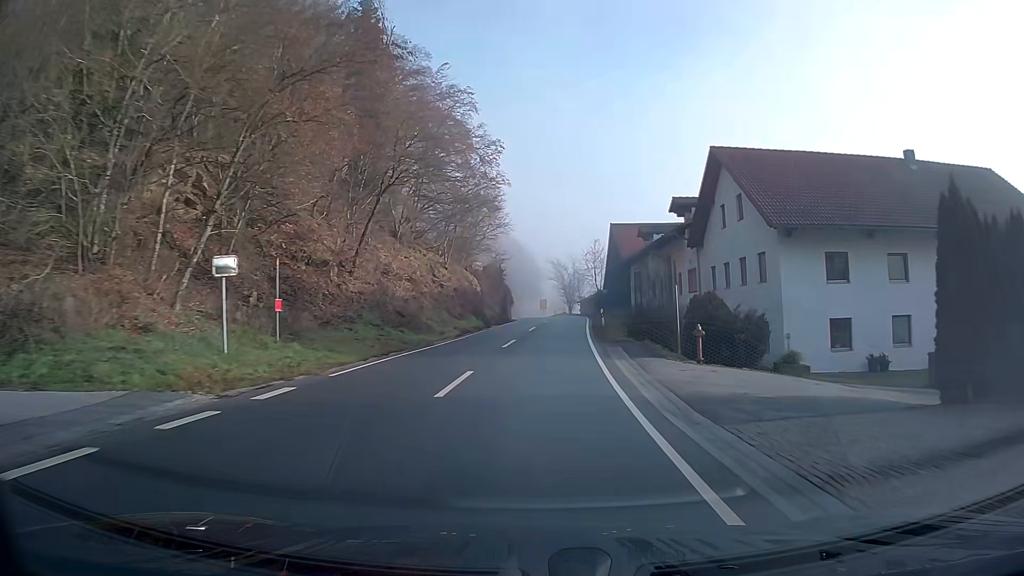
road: secondary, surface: asphalt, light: Day
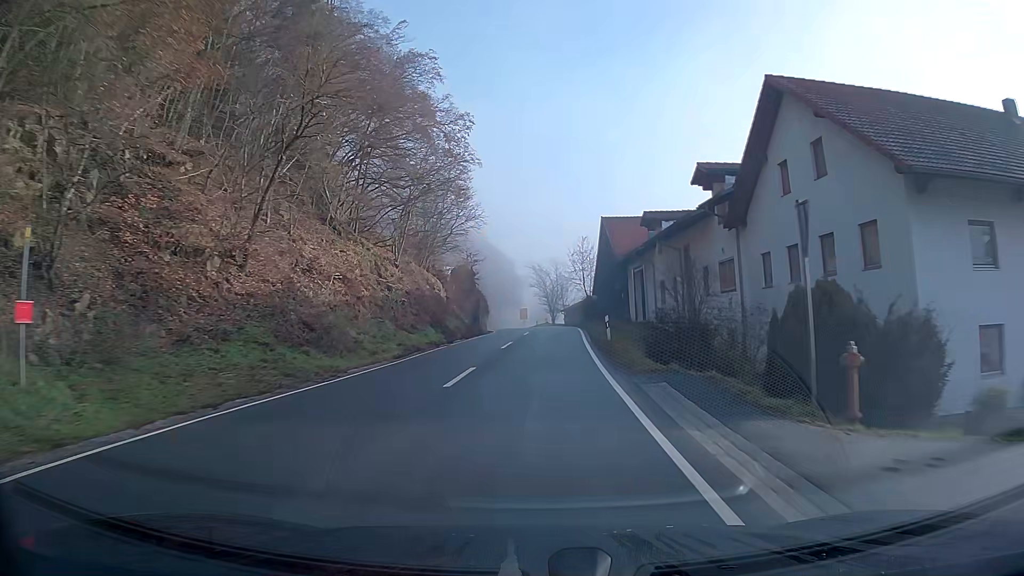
(+0.1, +10.8) m; +1°
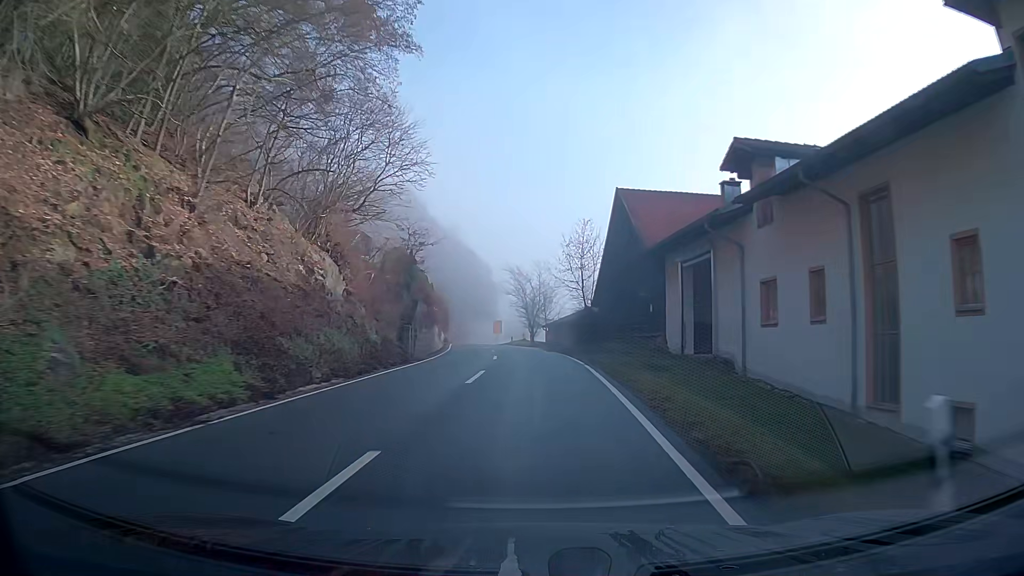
(+0.3, +21.2) m; +1°
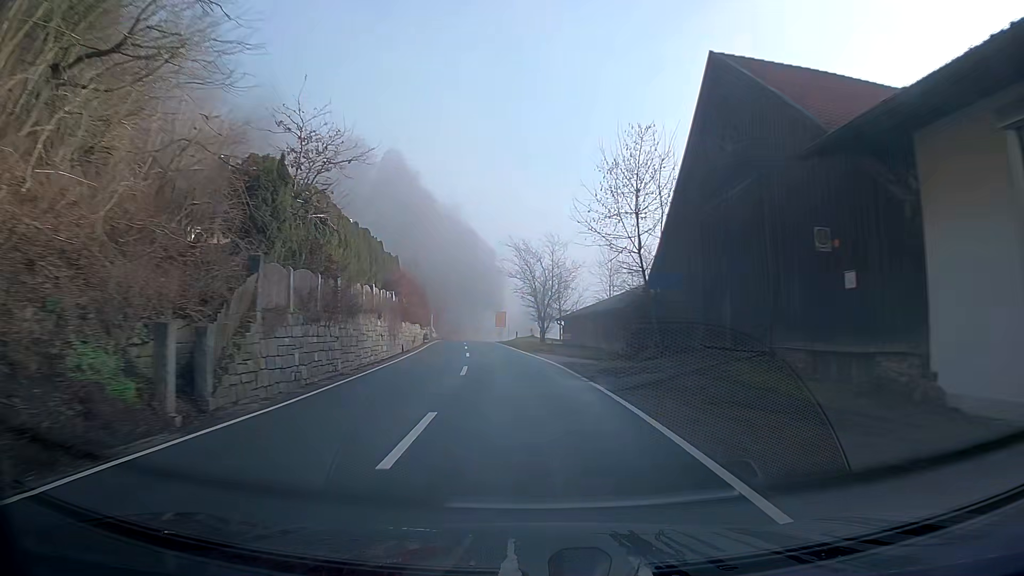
(-0.2, +20.7) m; -2°
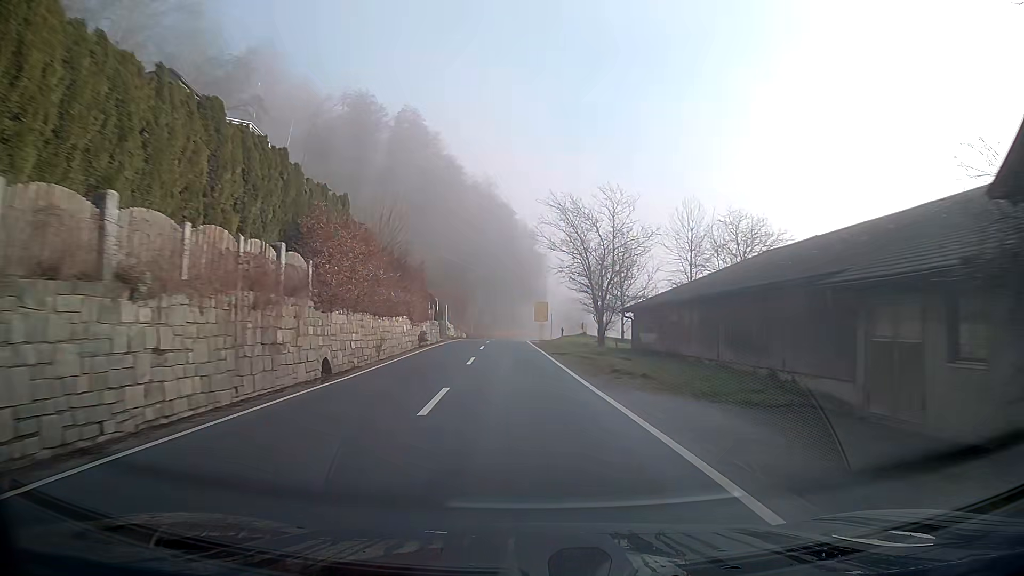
(-0.6, +20.6) m; -3°
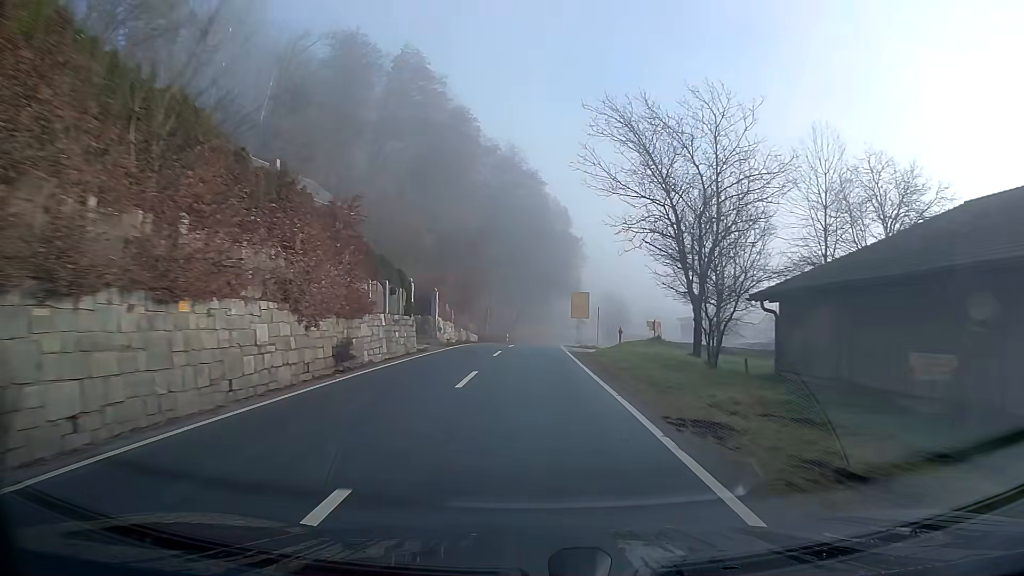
(-0.4, +20.8) m; -2°
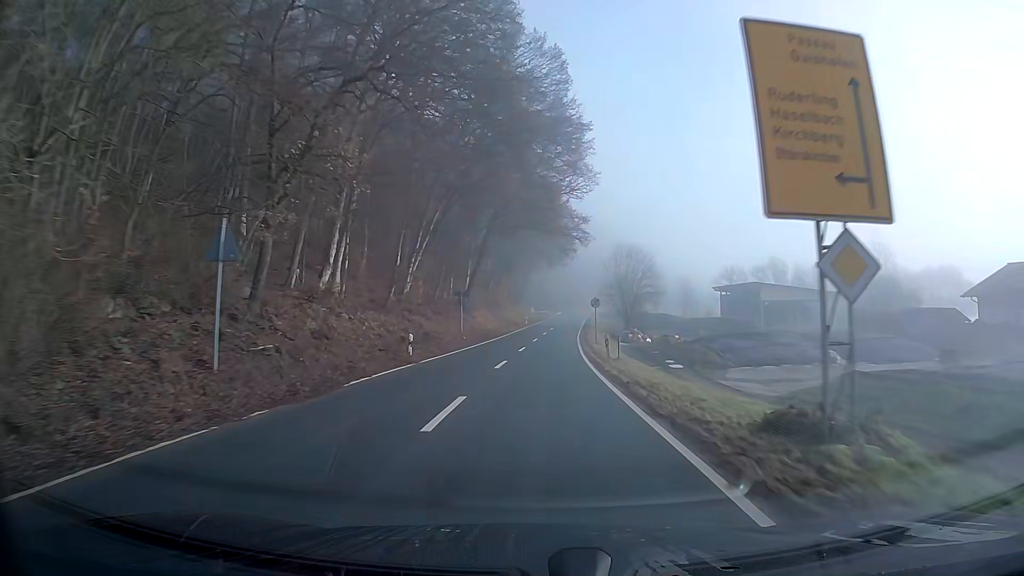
(+0.7, +53.0) m; +3°
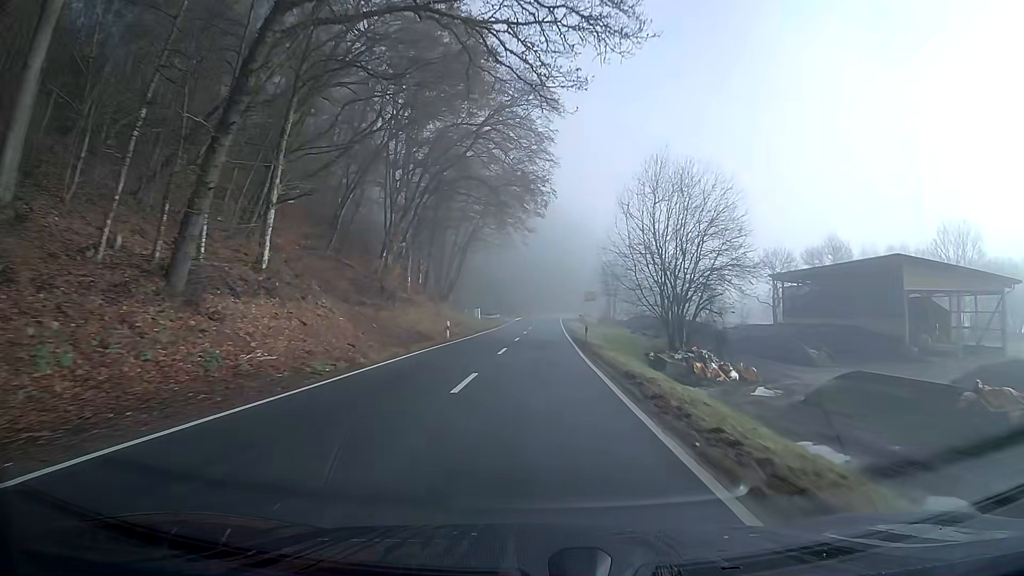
(+1.4, +44.3) m; +4°
